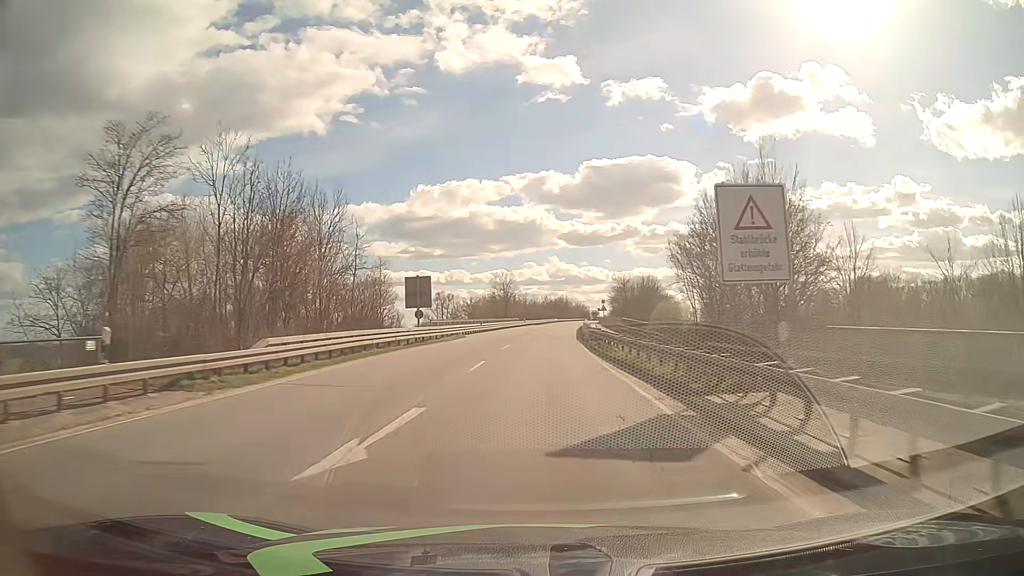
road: primary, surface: asphalt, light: Day
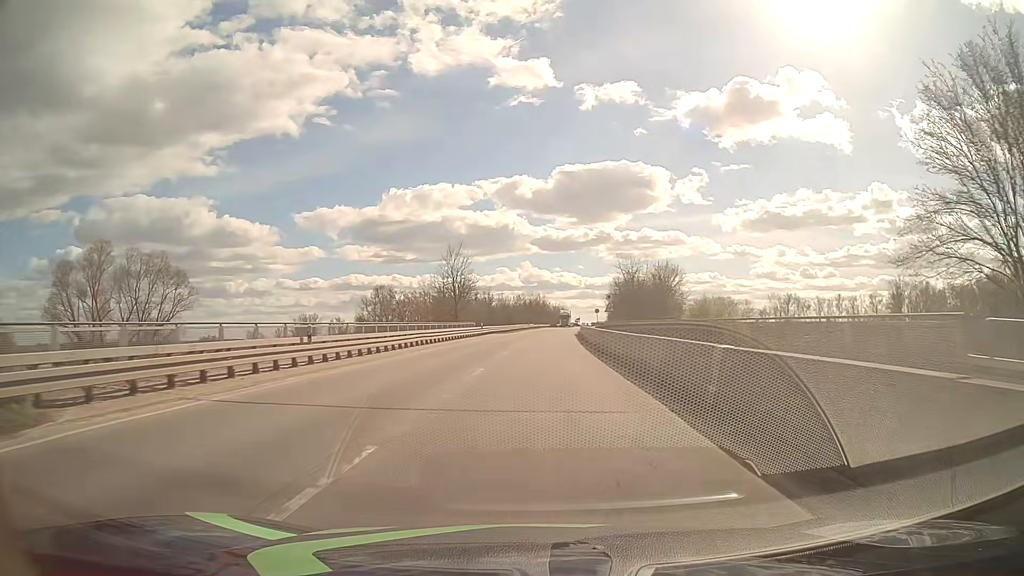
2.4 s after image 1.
(+0.8, +42.9) m; +2°
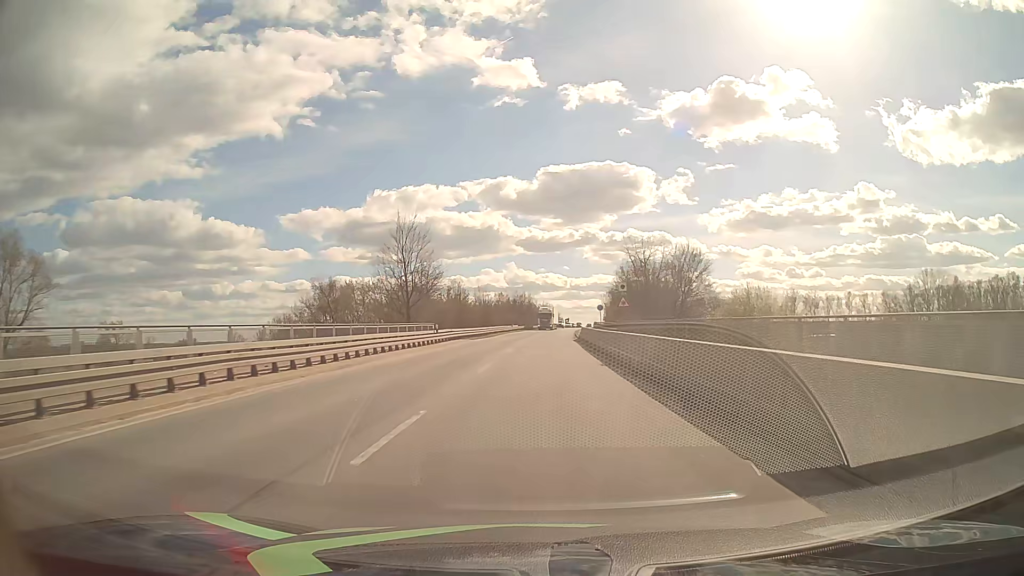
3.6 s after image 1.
(+0.3, +21.4) m; +1°
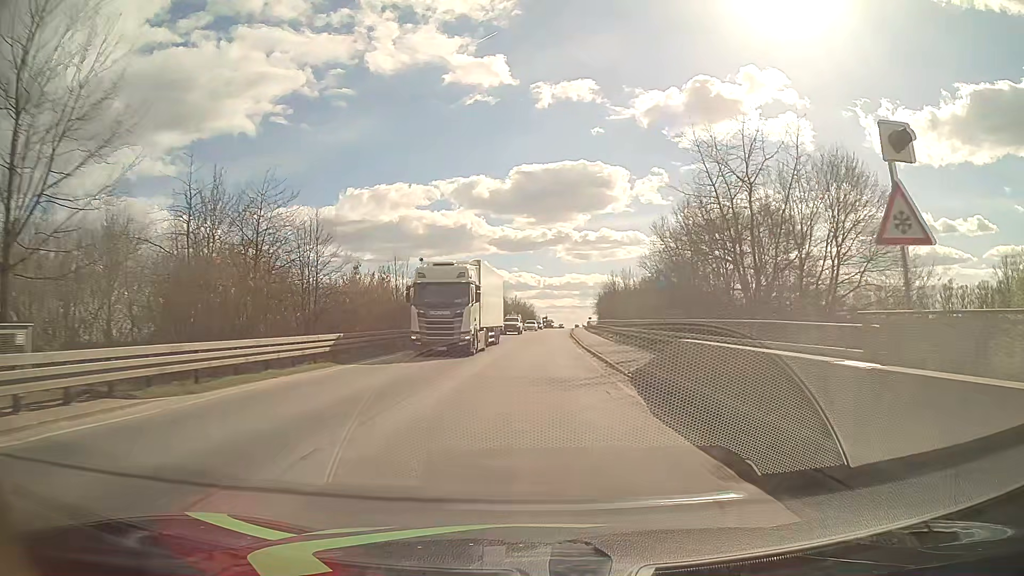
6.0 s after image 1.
(+0.9, +42.9) m; +2°
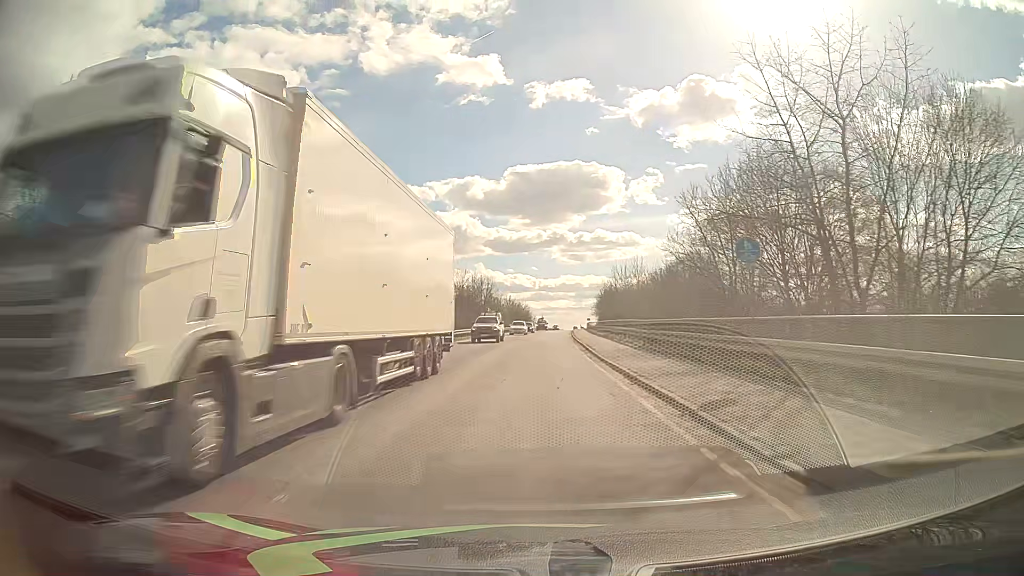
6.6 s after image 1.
(0.0, +10.7) m; 0°
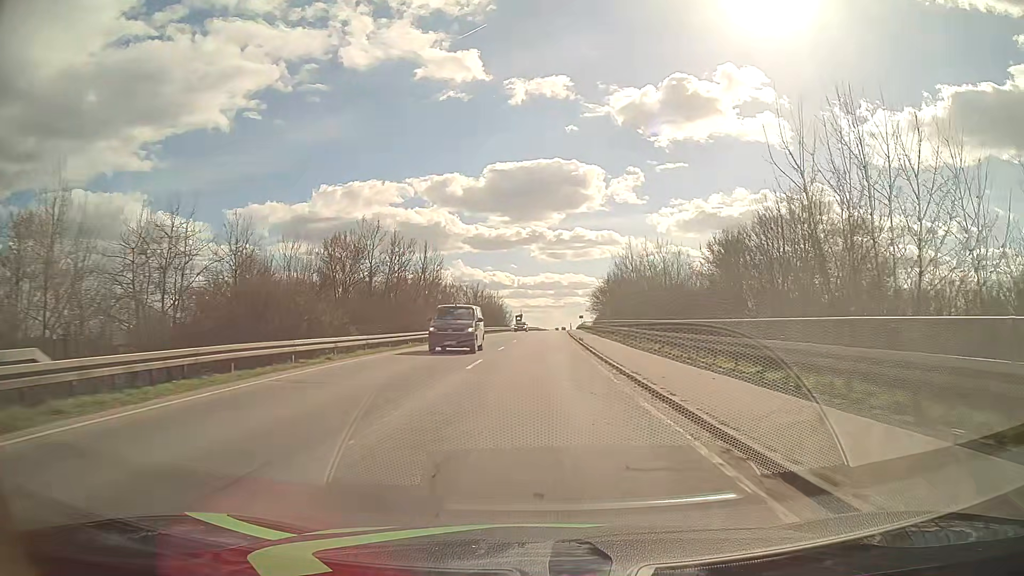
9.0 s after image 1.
(+0.5, +42.9) m; +2°
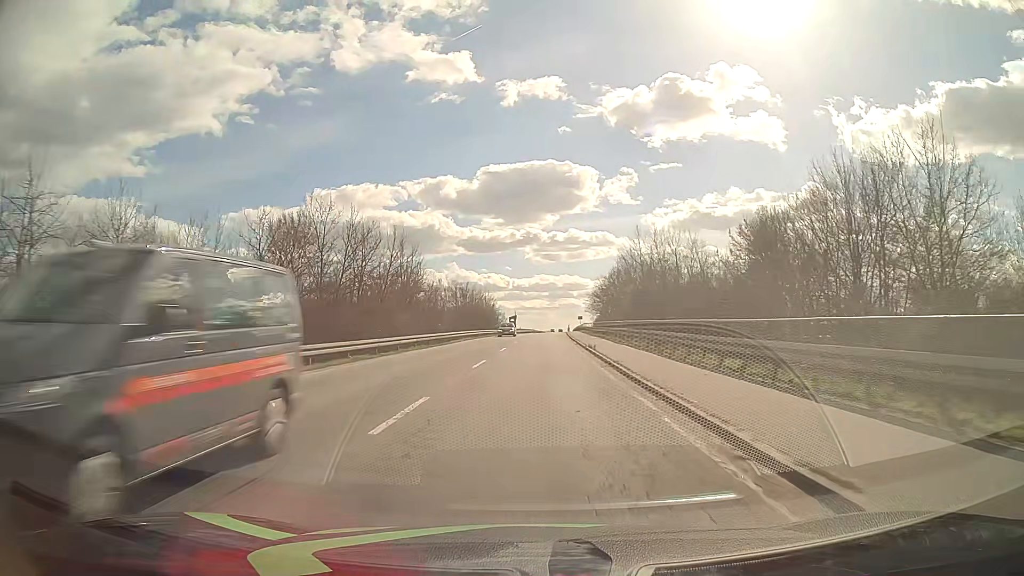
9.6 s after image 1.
(+0.1, +10.7) m; 0°
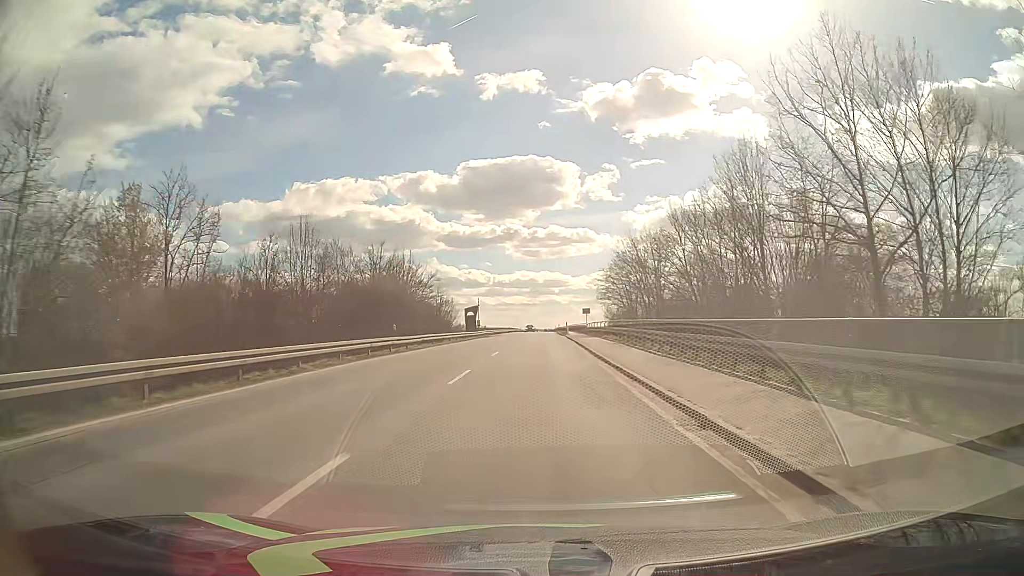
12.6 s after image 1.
(+0.8, +53.7) m; +2°
(0, +10) (0, +20) (0, +30) (0, +40) (0, +50) (0, +60) (+1, +70) (+1, +80) (+1, +90) (+1, +100) m
